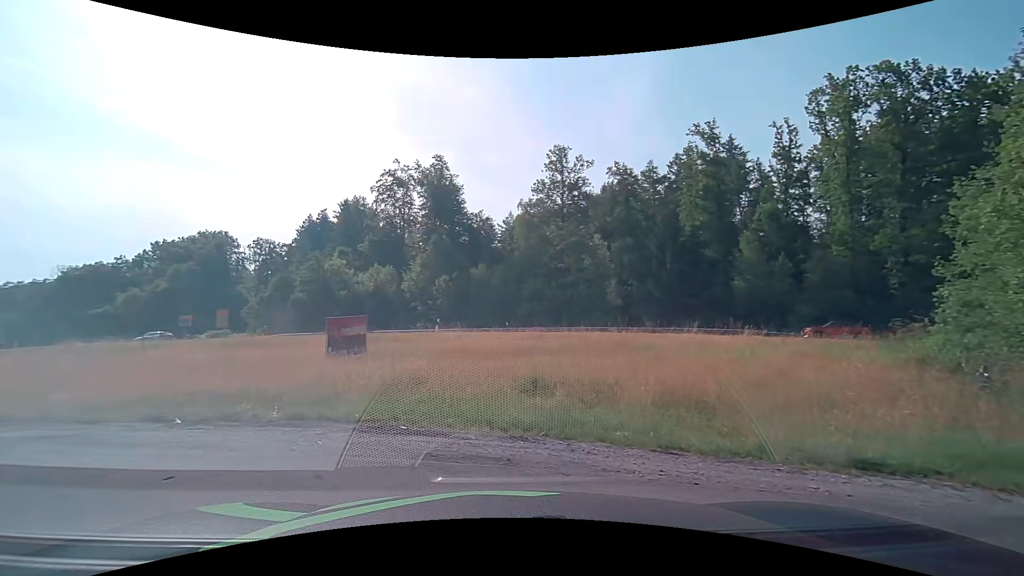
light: Day
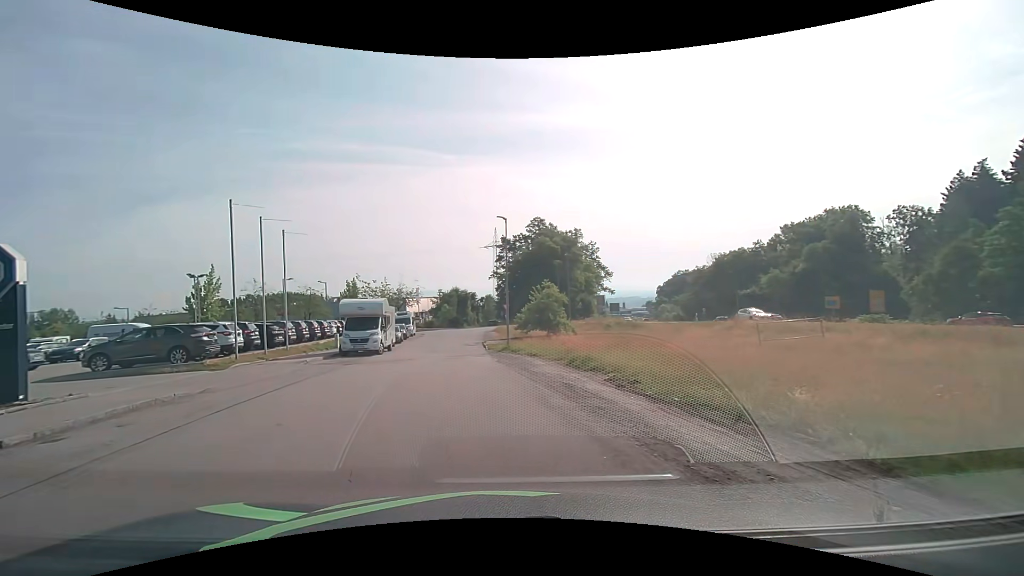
(-4.4, +7.1) m; -59°
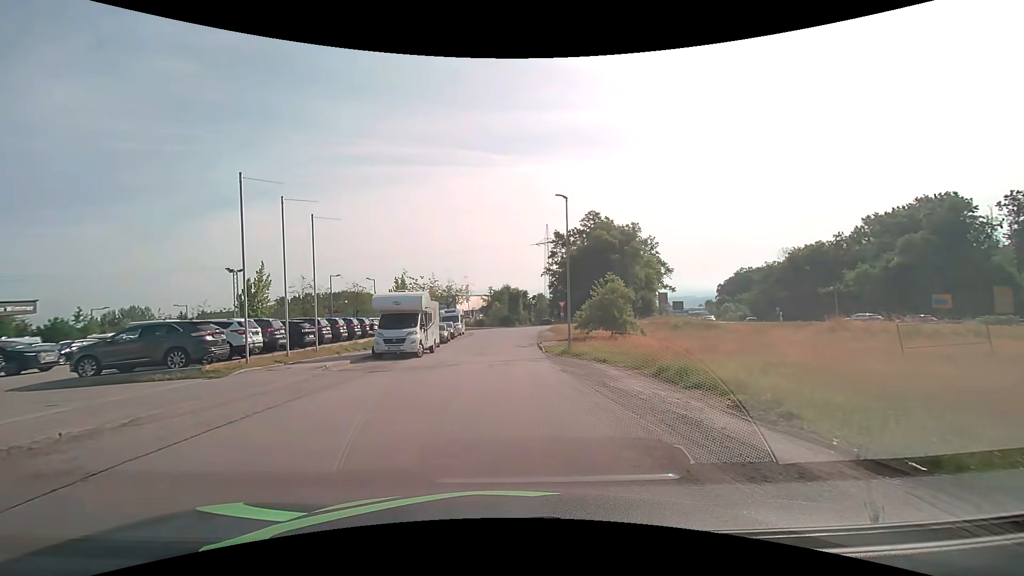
(-0.4, +4.7) m; -6°
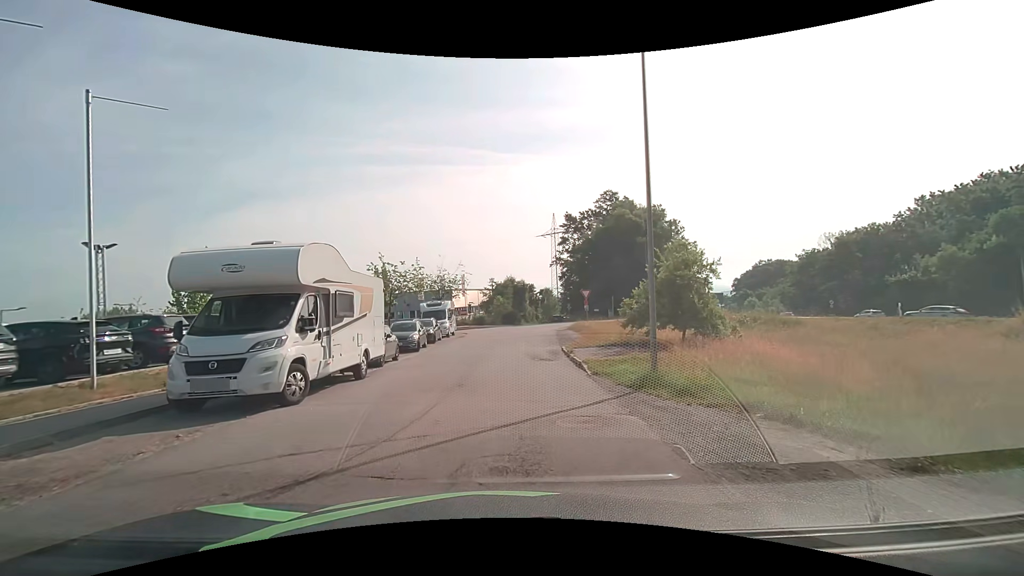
(-0.1, +13.9) m; 0°
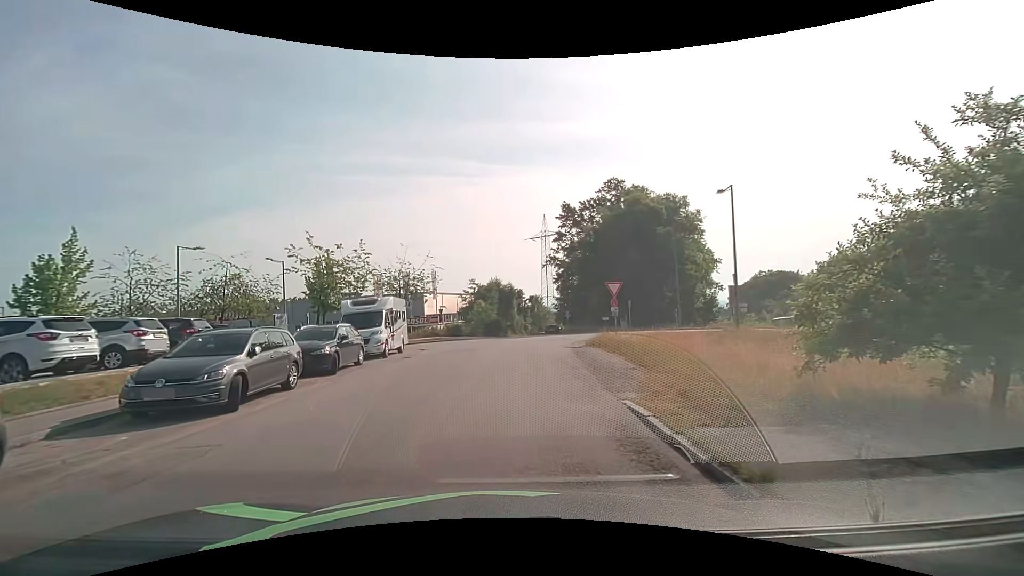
(+0.1, +14.9) m; 0°
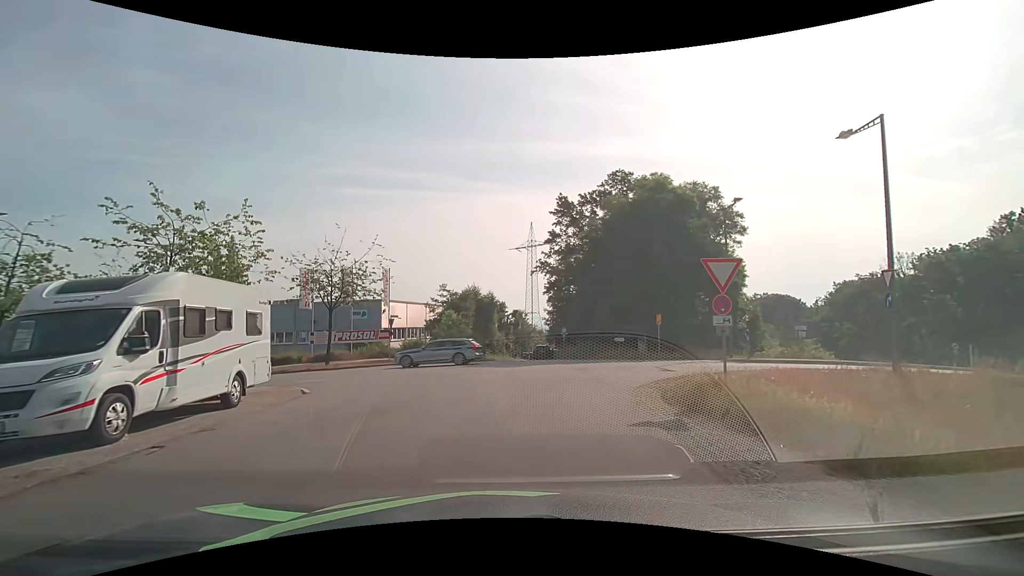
(+0.4, +13.7) m; +3°
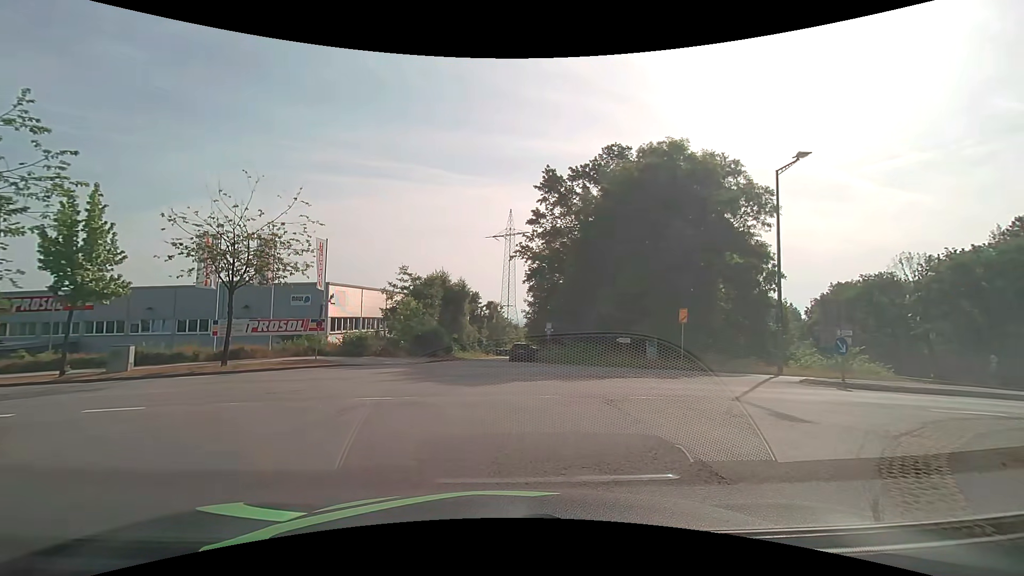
(+0.2, +8.6) m; +4°
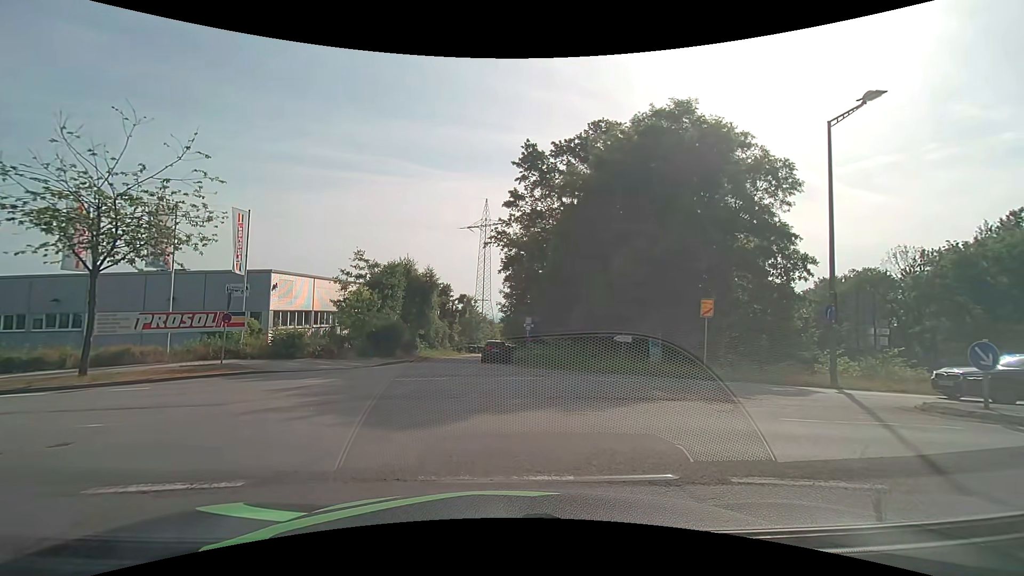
(+0.1, +5.7) m; +1°
(-1, +10) (-9, +15) (-19, +16) (-29, +17) (-39, +18) (-49, +19) (-58, +20) (-68, +22) (-78, +24) (-88, +26) m
